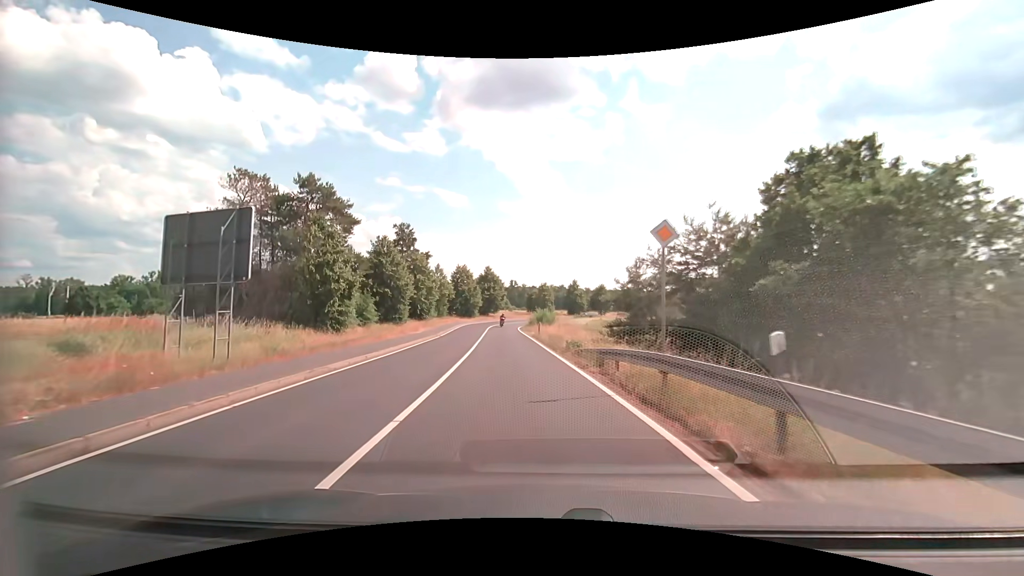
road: secondary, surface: asphalt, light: Day
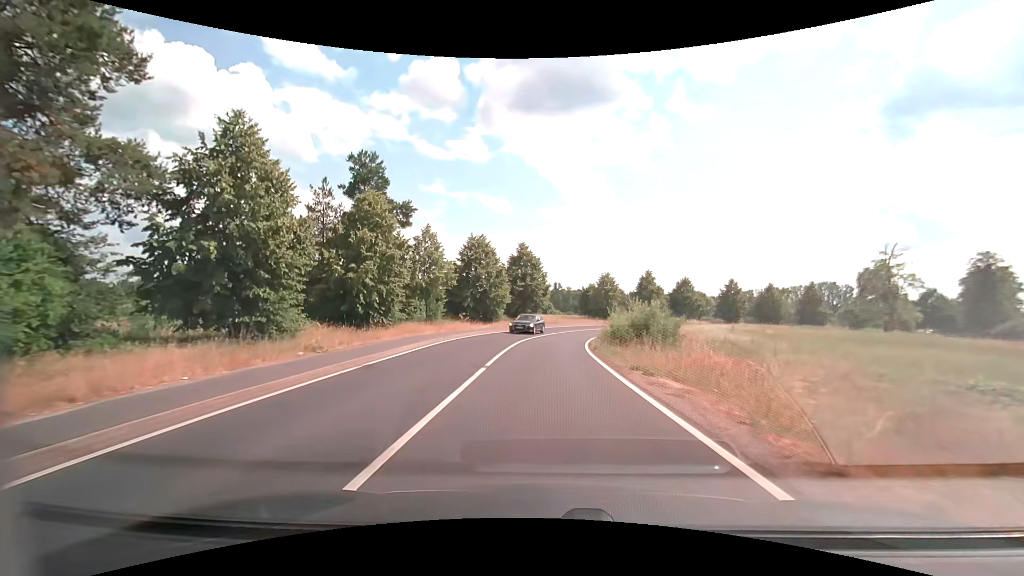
(-3.1, +37.3) m; -5°
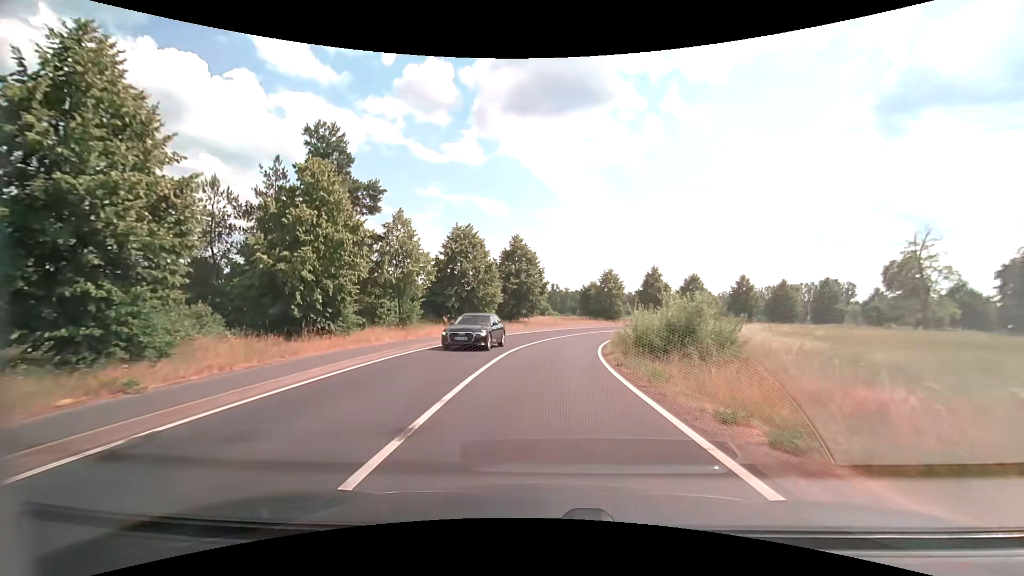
(0.0, +7.6) m; 0°
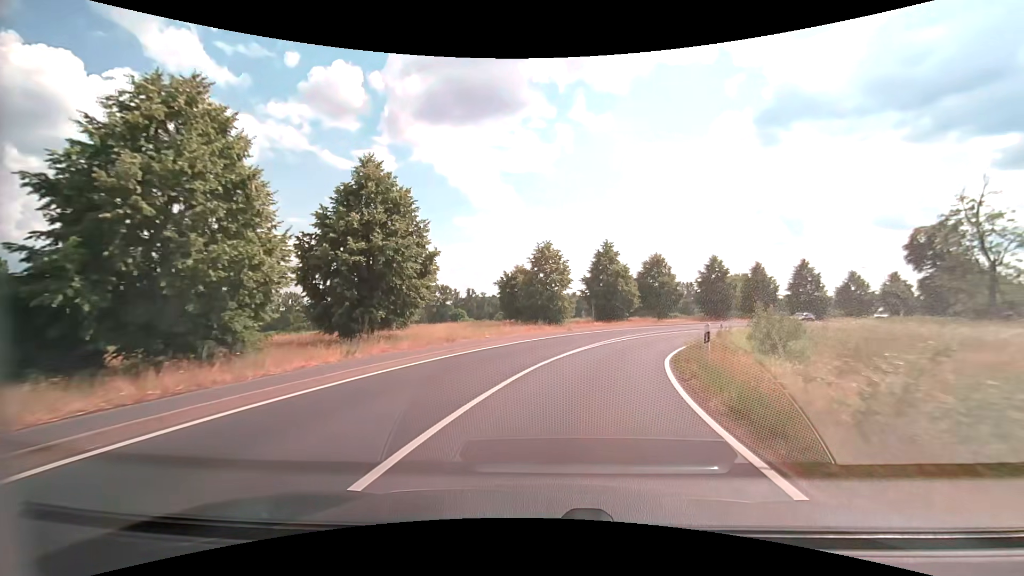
(+1.5, +30.4) m; +9°
(+1, +10) (+3, +20) (+6, +29) (+11, +38) (+16, +46) (+23, +54) (+30, +61) (+37, +68) (+45, +74) (+53, +80) m
